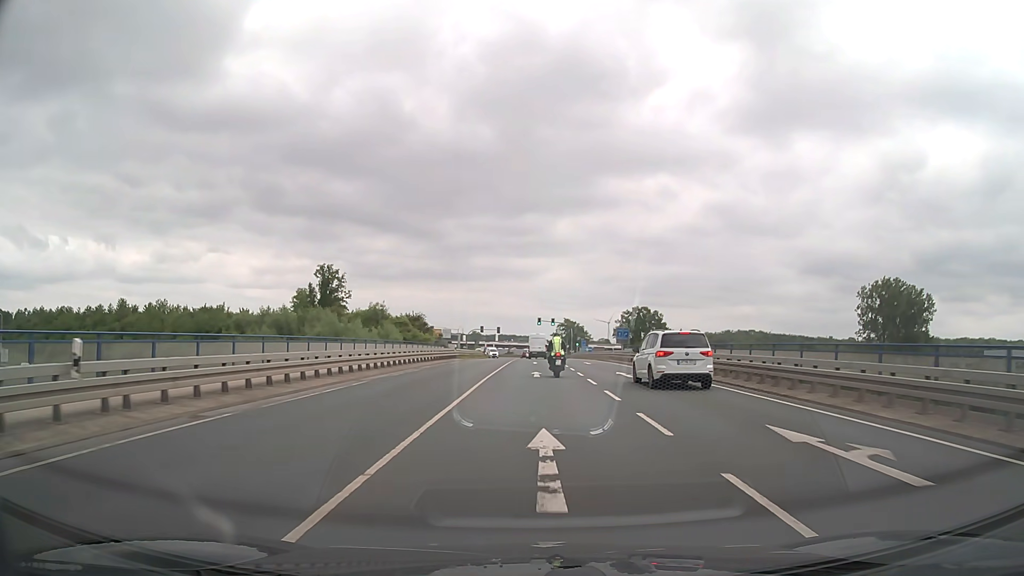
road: secondary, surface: asphalt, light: Day
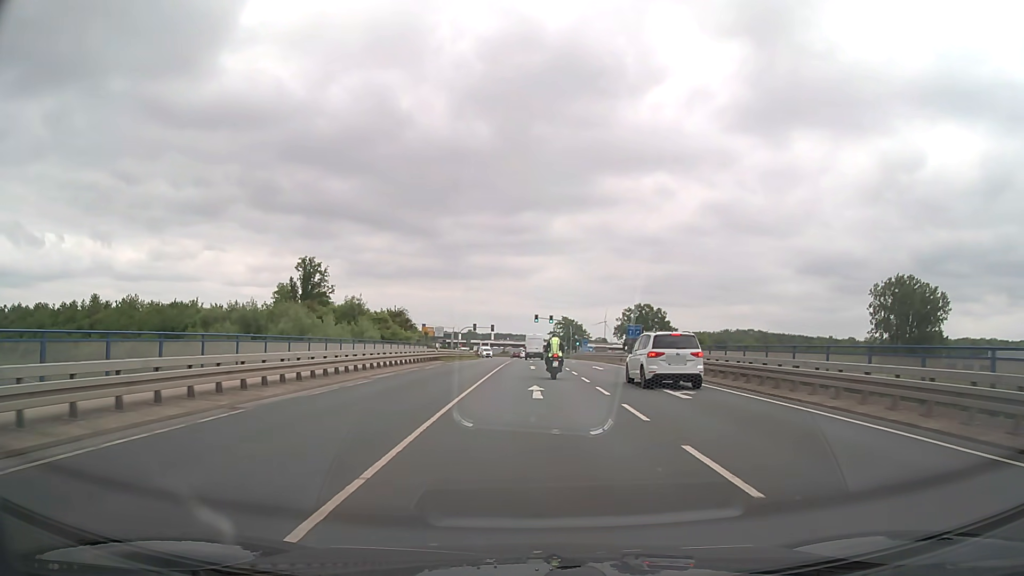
(0.0, +9.6) m; 0°
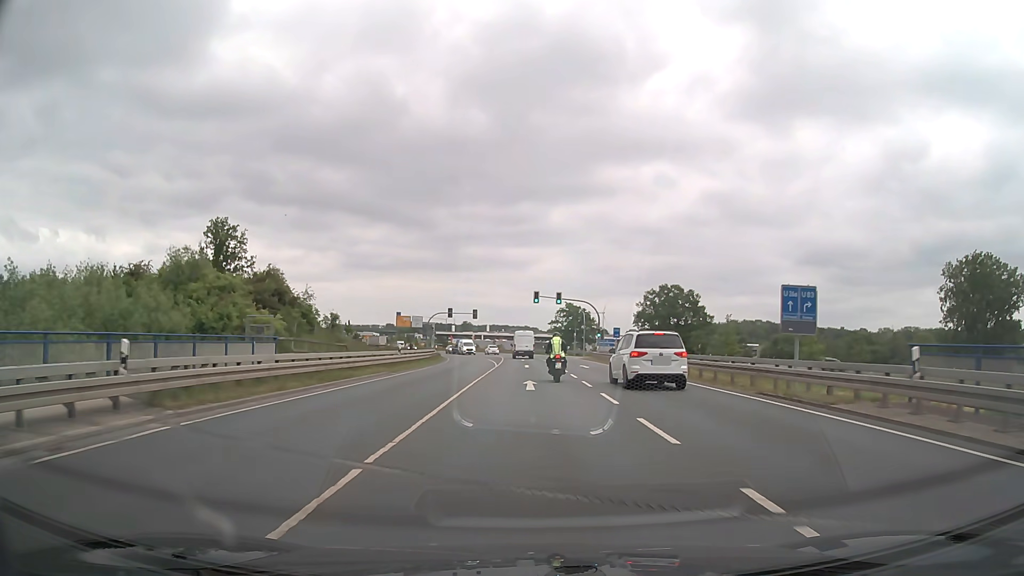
(+0.2, +37.3) m; 0°
(0, +10) (0, +20) (0, +30) (0, +40) (0, +50) (0, +60) (-1, +70) (-1, +80) (-3, +90) (-4, +100) m
